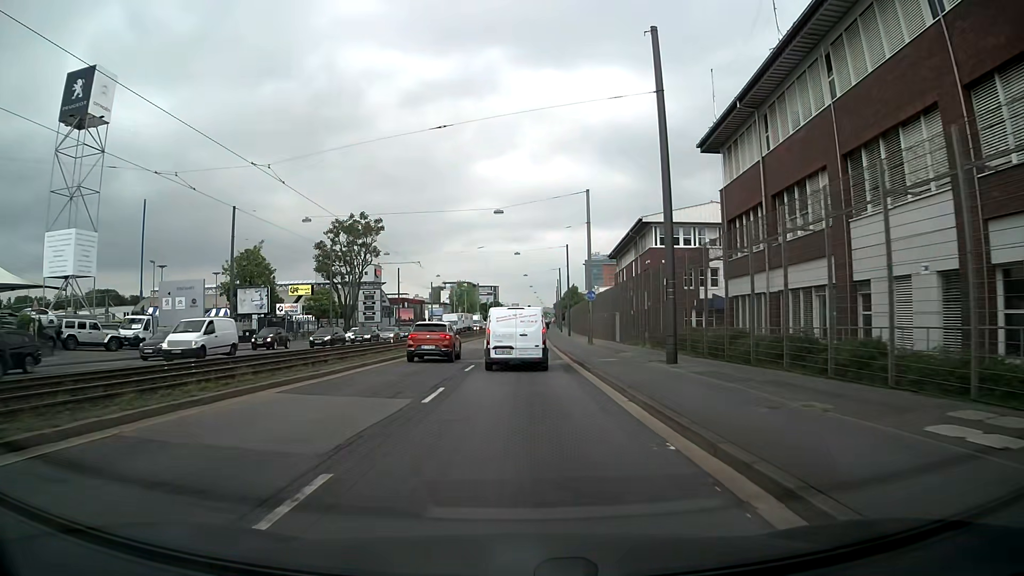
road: primary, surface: asphalt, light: Day
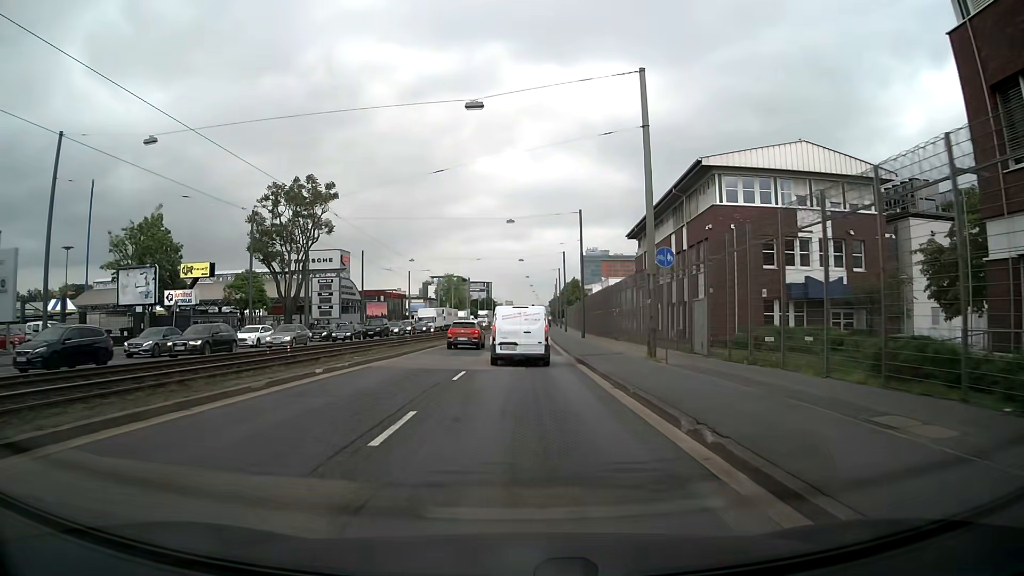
(+0.1, +22.5) m; +1°
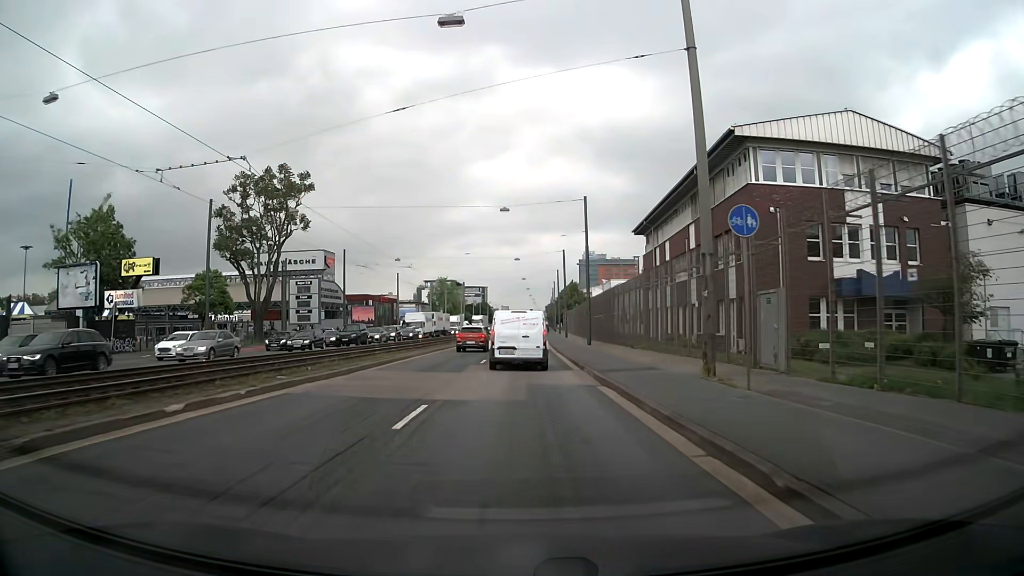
(0.0, +7.5) m; 0°
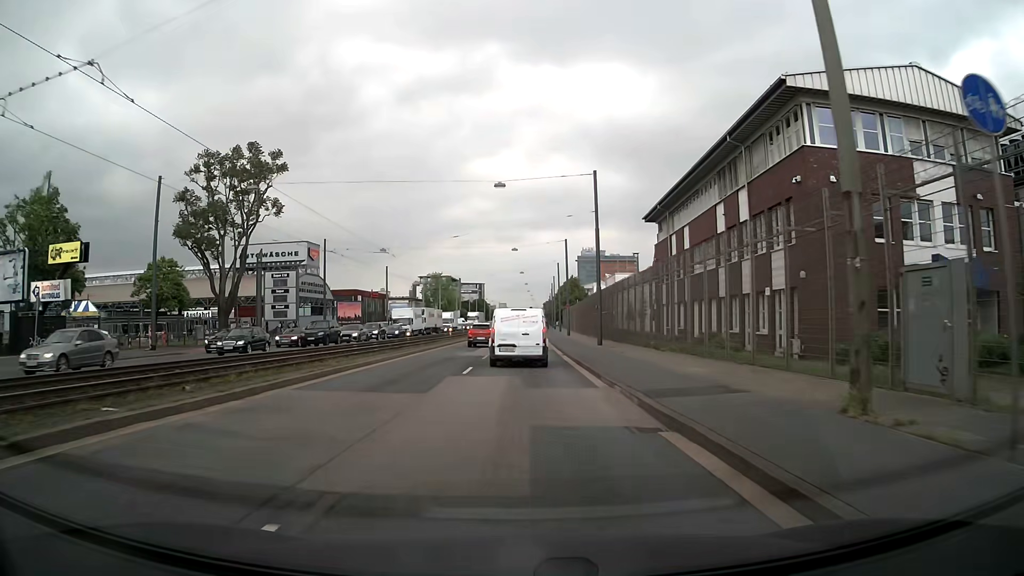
(+0.1, +7.5) m; +1°
